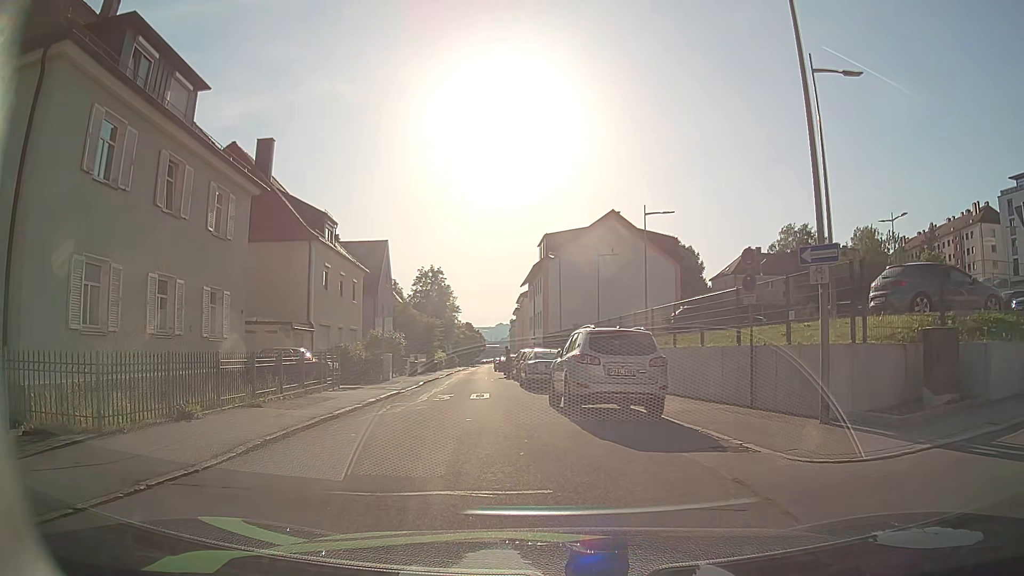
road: residential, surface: asphalt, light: Day
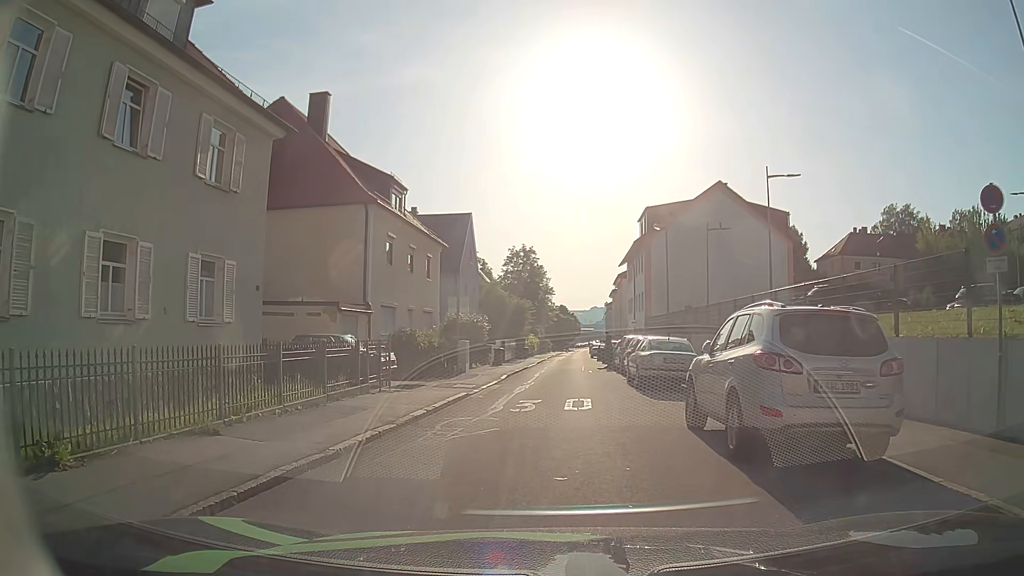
(-0.3, +5.7) m; -7°
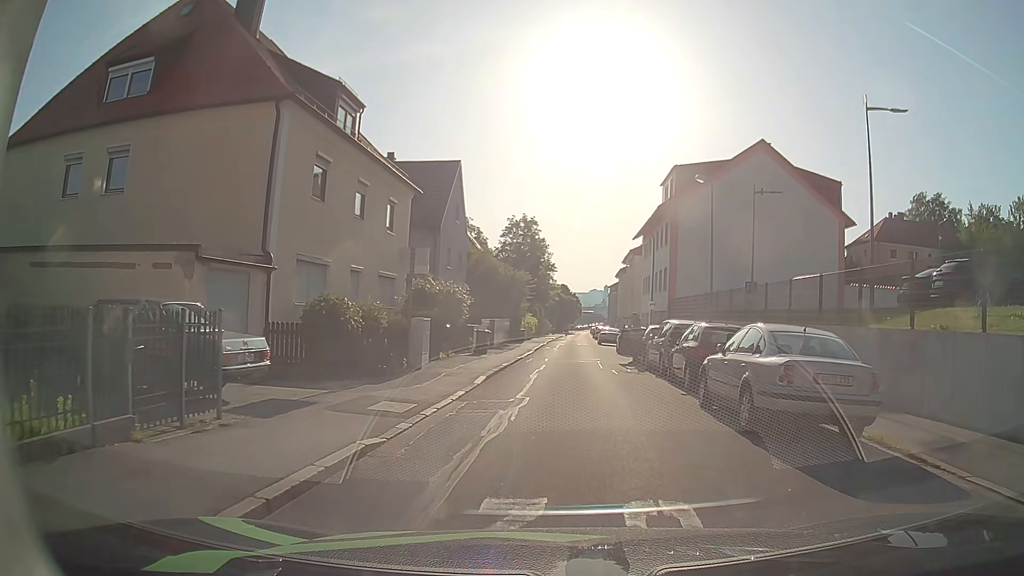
(-0.3, +9.9) m; -1°
